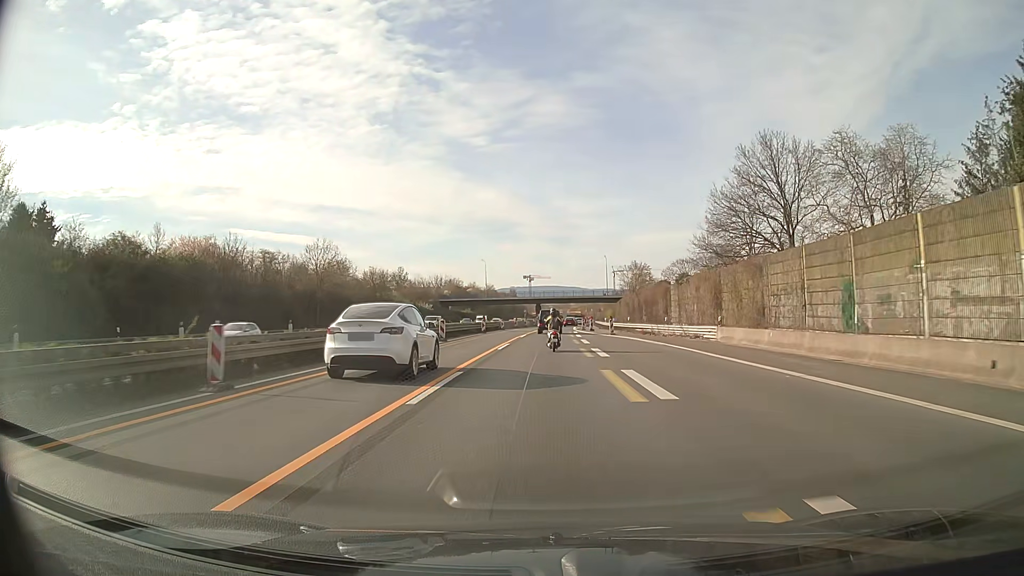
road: motorway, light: Day
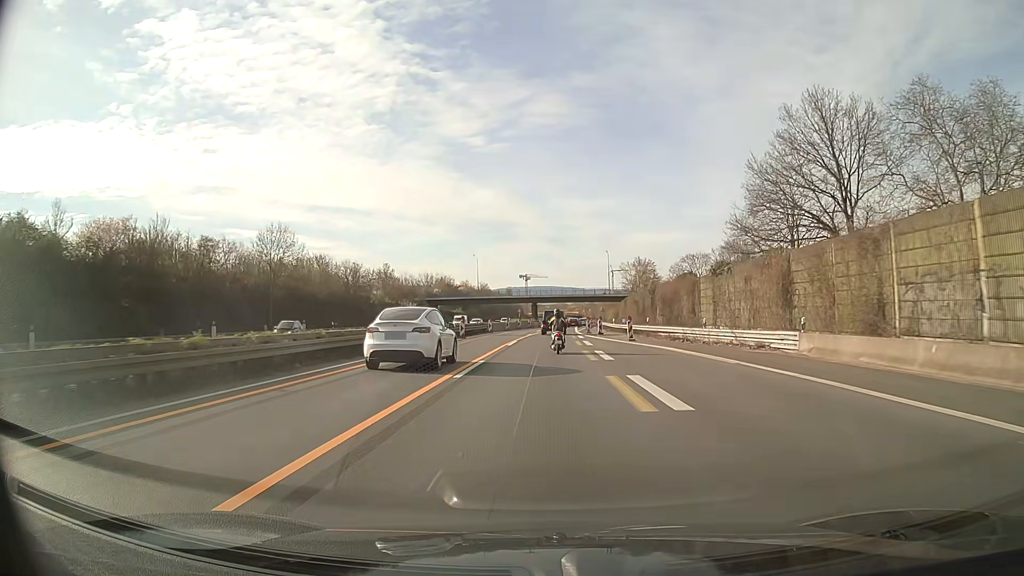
(0.0, +13.1) m; 0°
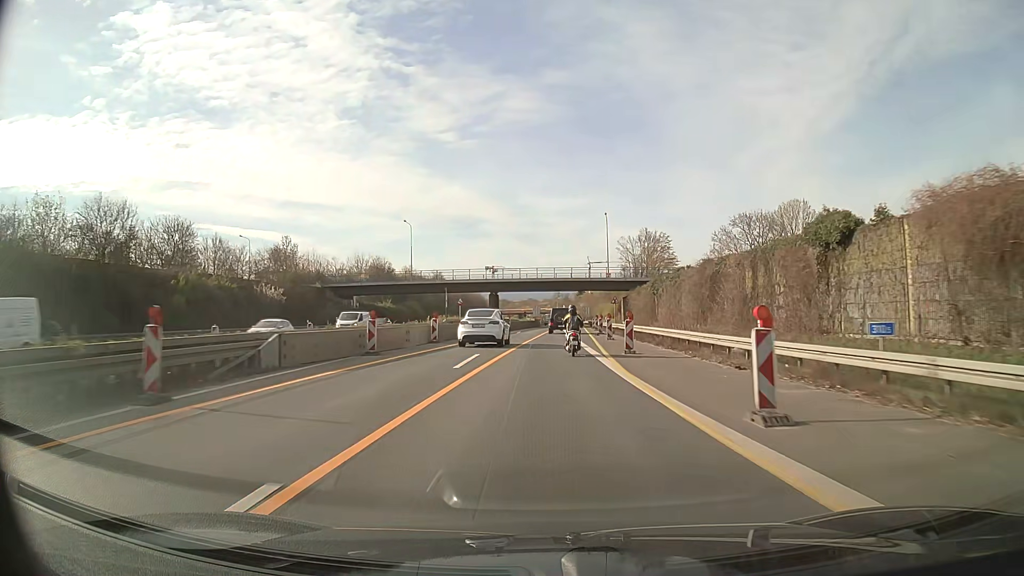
(+0.7, +52.0) m; +2°
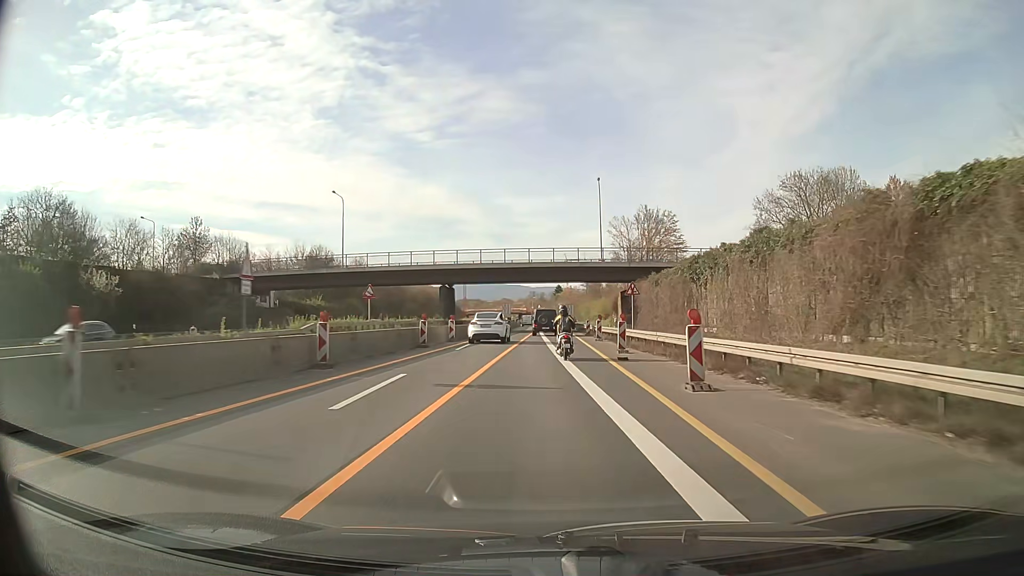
(+0.5, +25.5) m; +2°
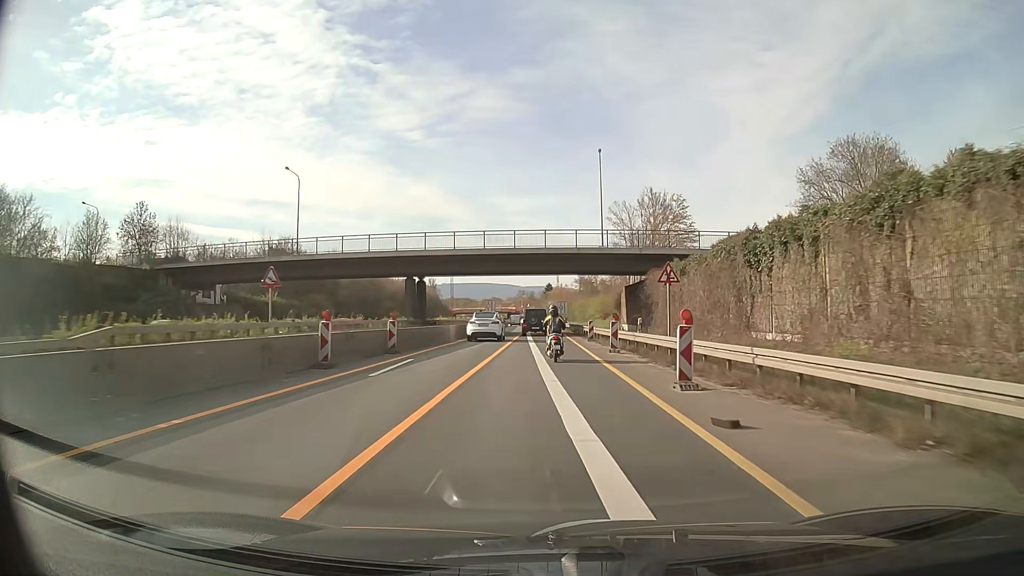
(+0.1, +12.6) m; +1°
(0, +10) (0, +20) (0, +30) (0, +40) (0, +50) (0, +60) (0, +70) (-1, +80) (-1, +90) (-1, +100) m
